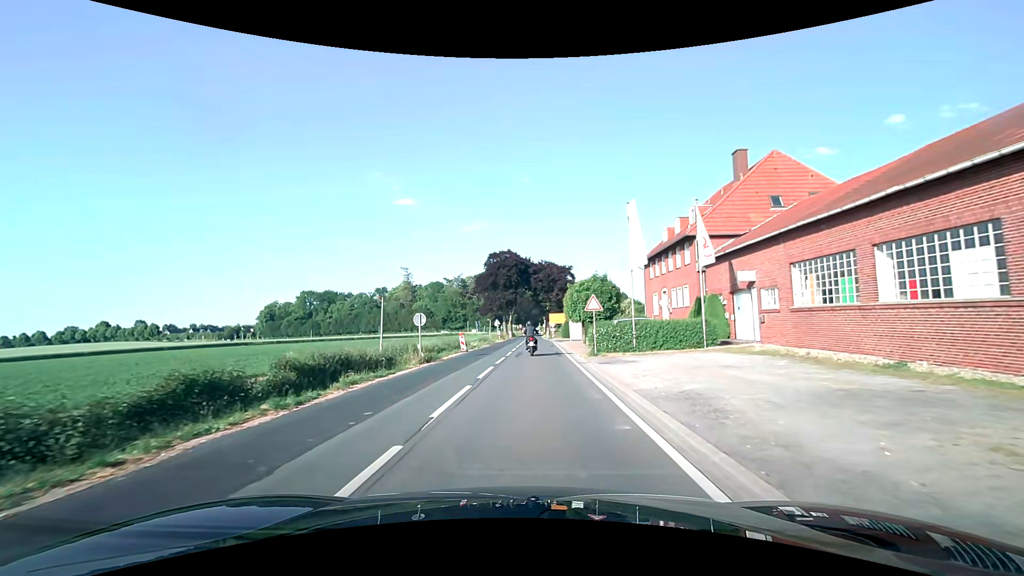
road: secondary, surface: asphalt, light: Day
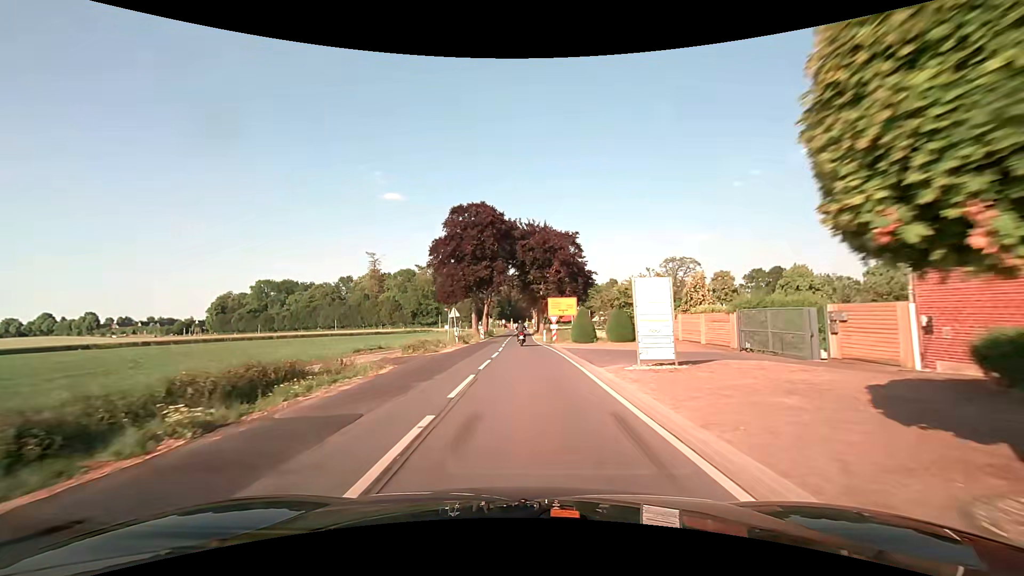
(+0.8, +34.5) m; +2°
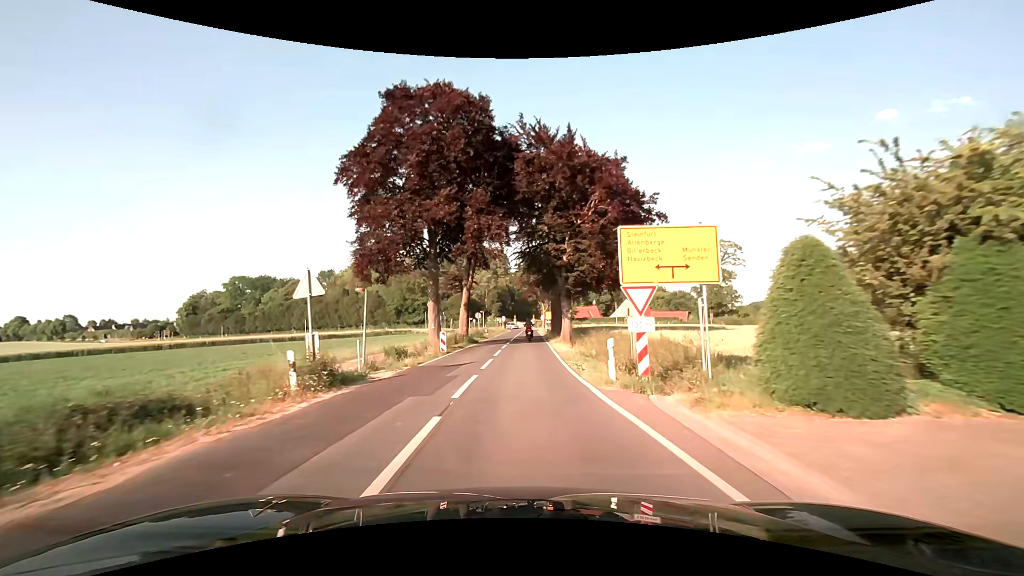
(-0.3, +30.0) m; -1°
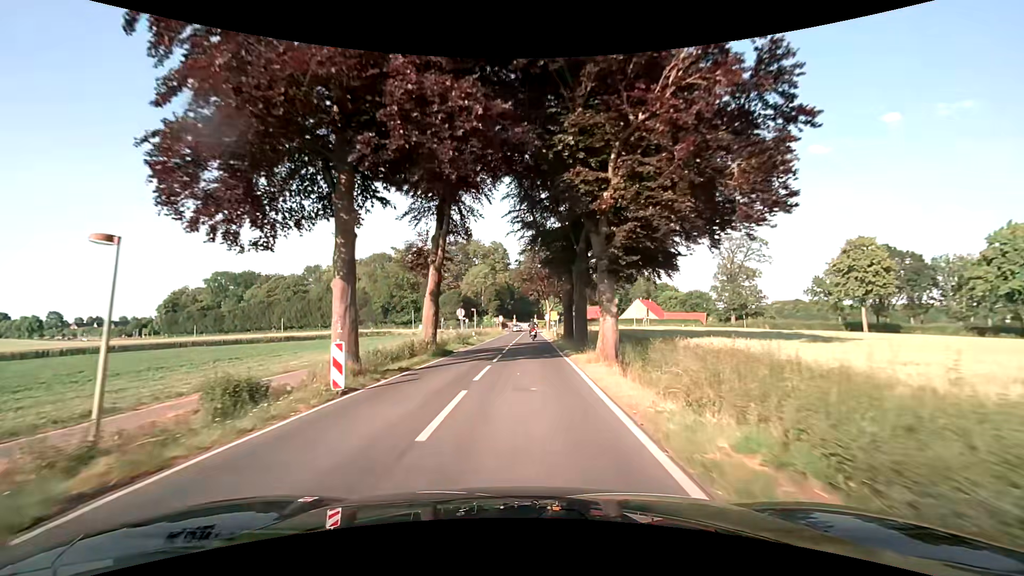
(0.0, +15.2) m; 0°
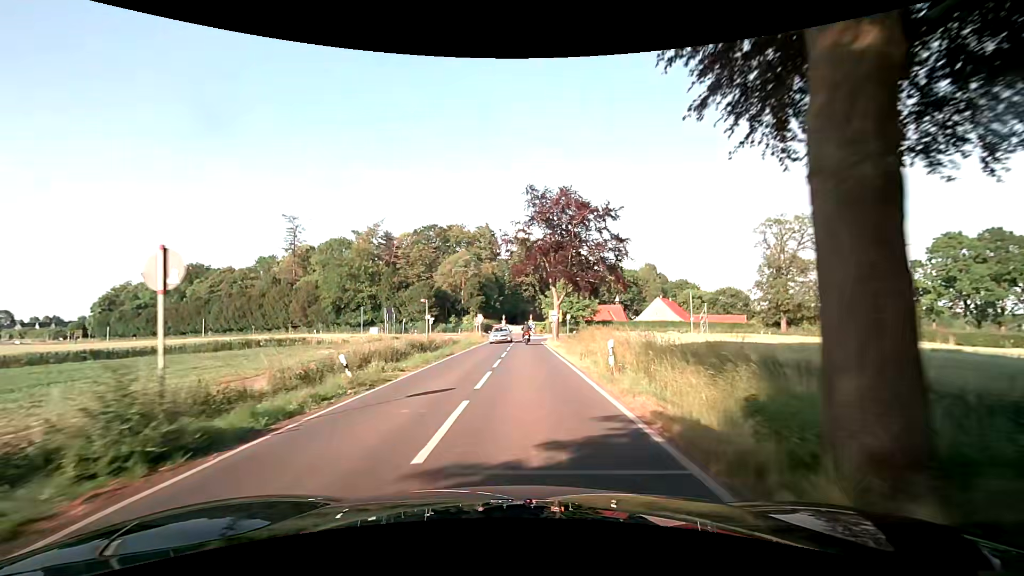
(+0.3, +30.7) m; 0°
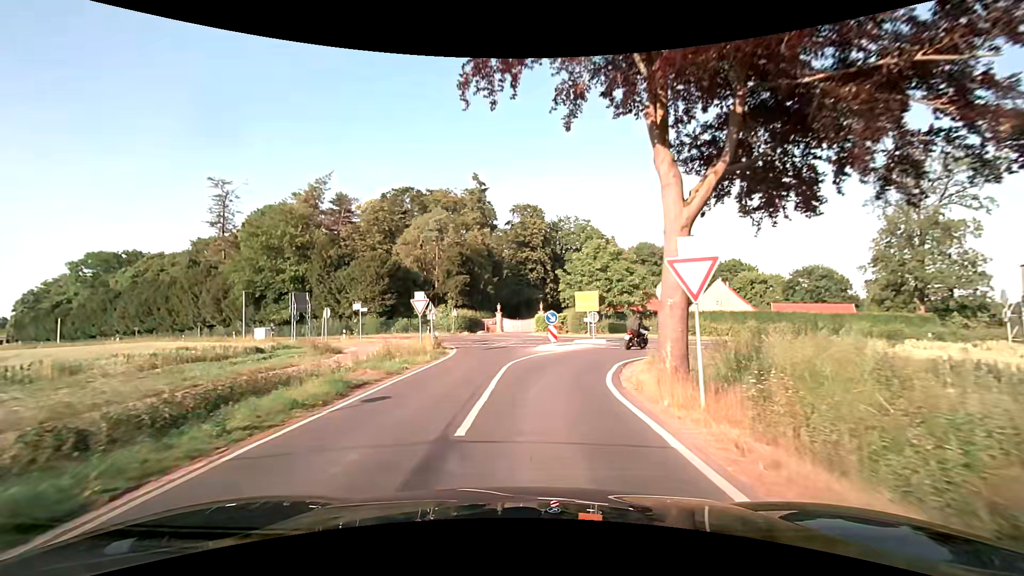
(+0.4, +34.7) m; 0°
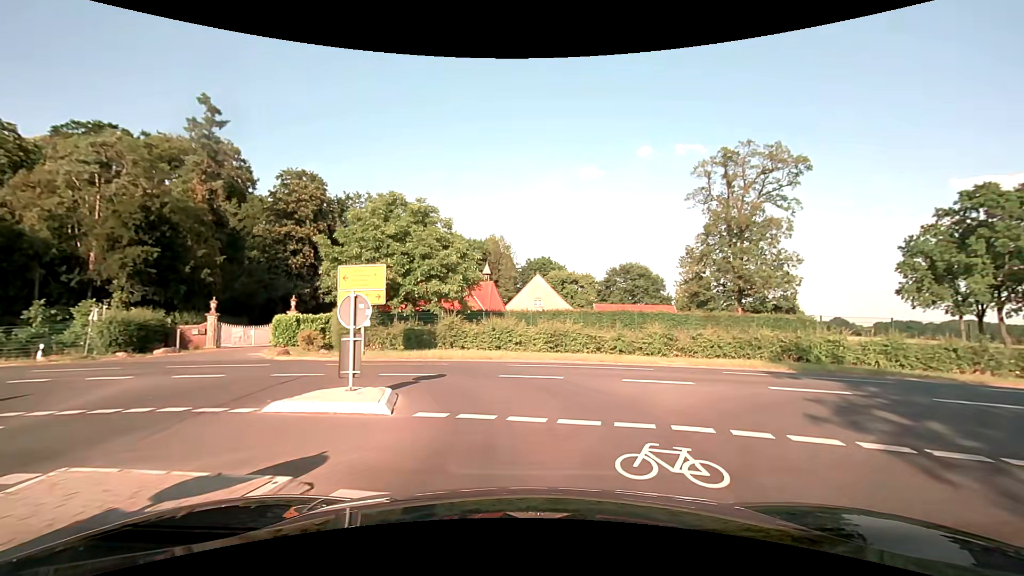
(+2.6, +21.3) m; +22°
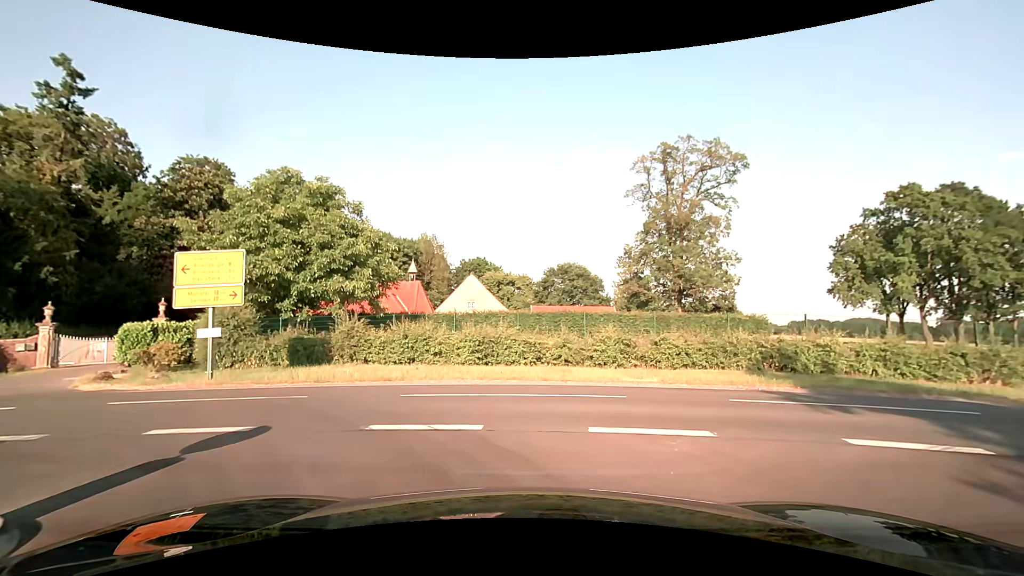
(+0.4, +5.2) m; +7°
(-2, +9) (-11, +15) (-21, +17) (-30, +17) (-40, +16) (-50, +17) (-60, +17) (-70, +18) (-80, +19) (-90, +19) m
